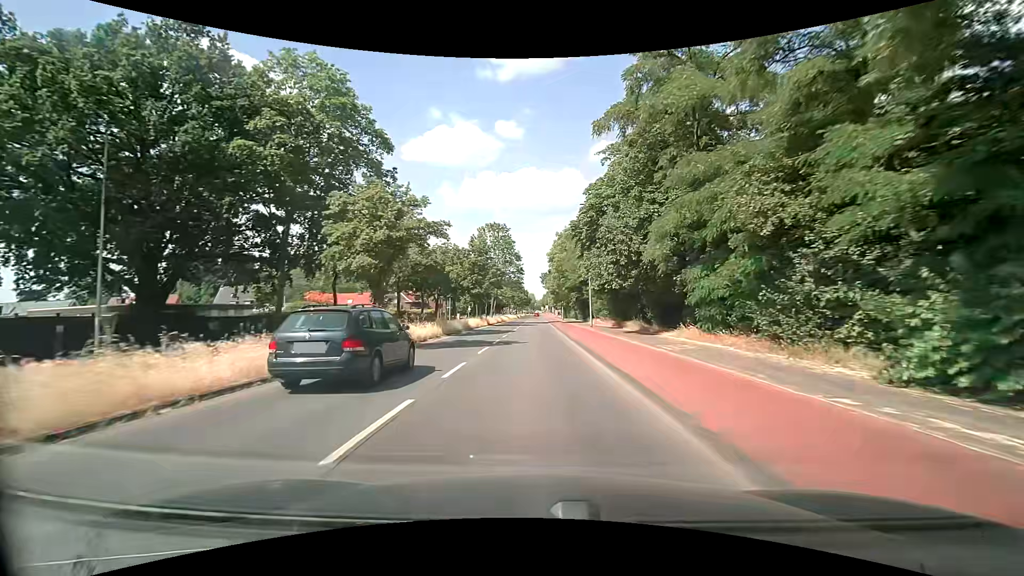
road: secondary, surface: asphalt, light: Day
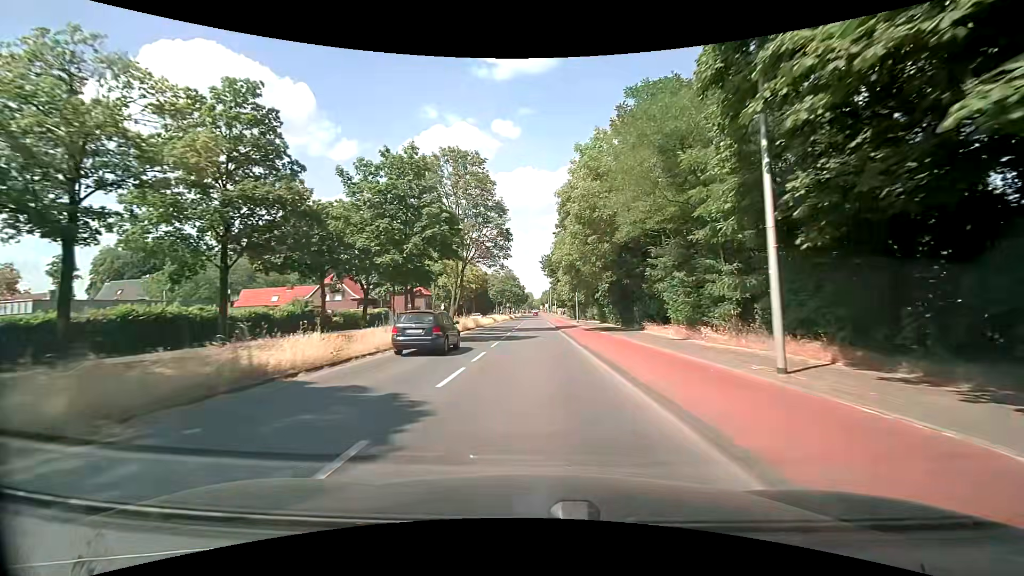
(+0.2, +31.7) m; 0°
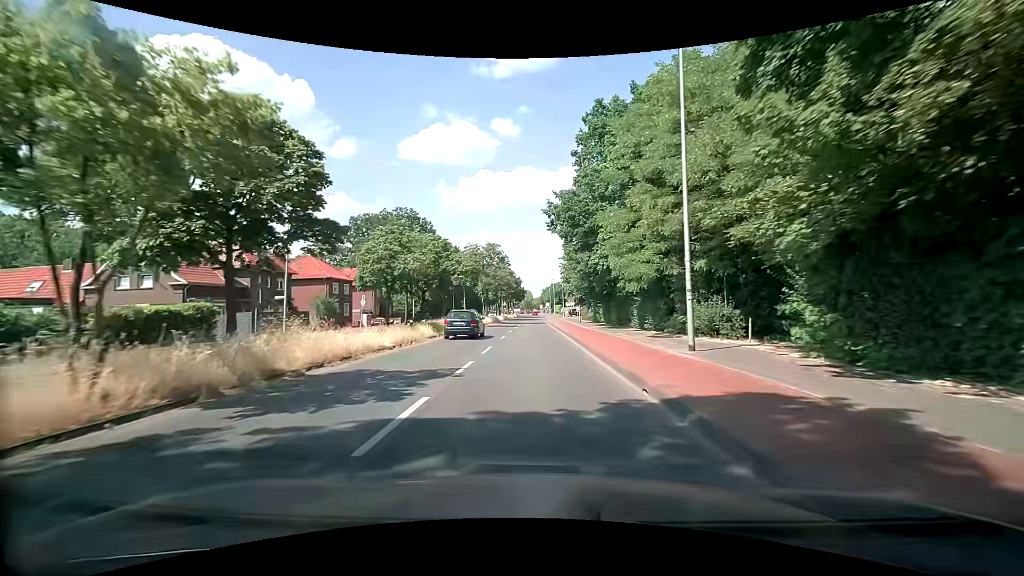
(0.0, +38.6) m; +1°
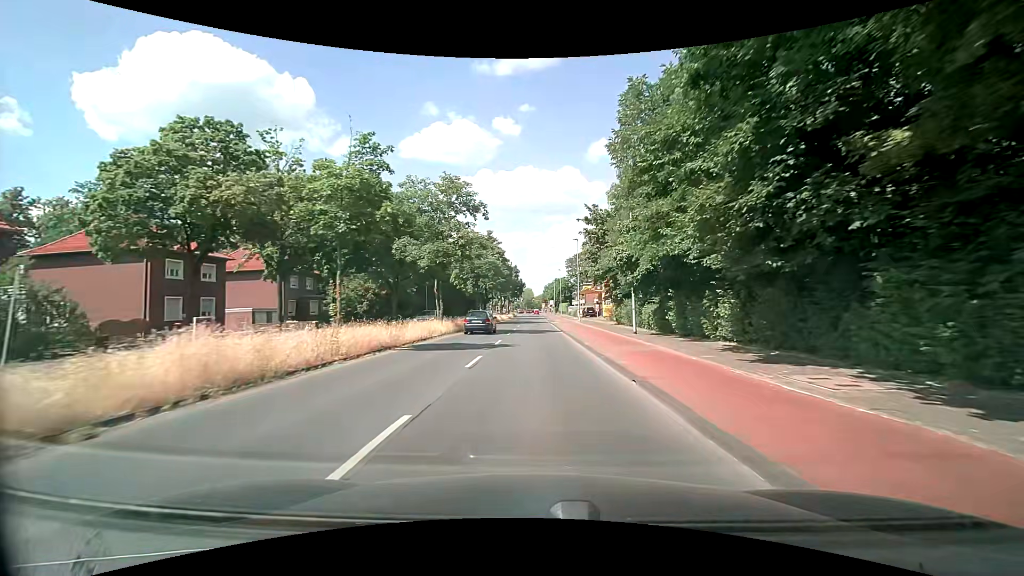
(-0.4, +30.7) m; -1°
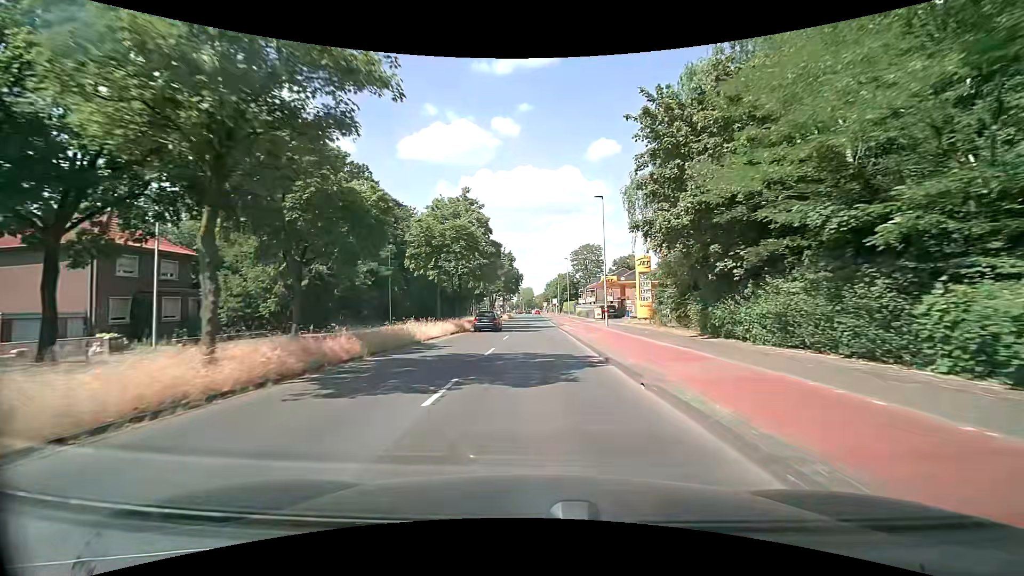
(-0.2, +23.0) m; 0°
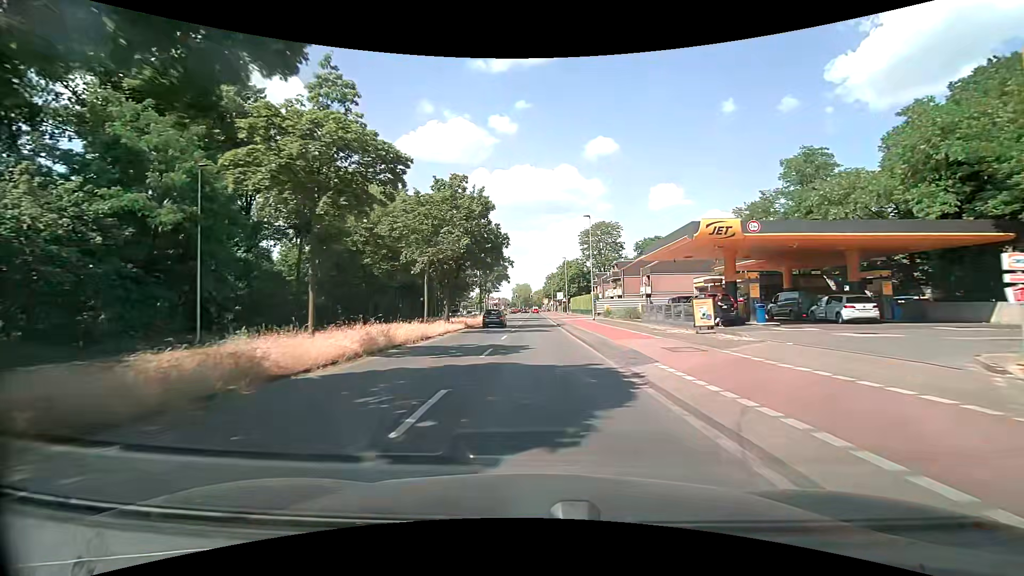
(-0.2, +37.6) m; 0°
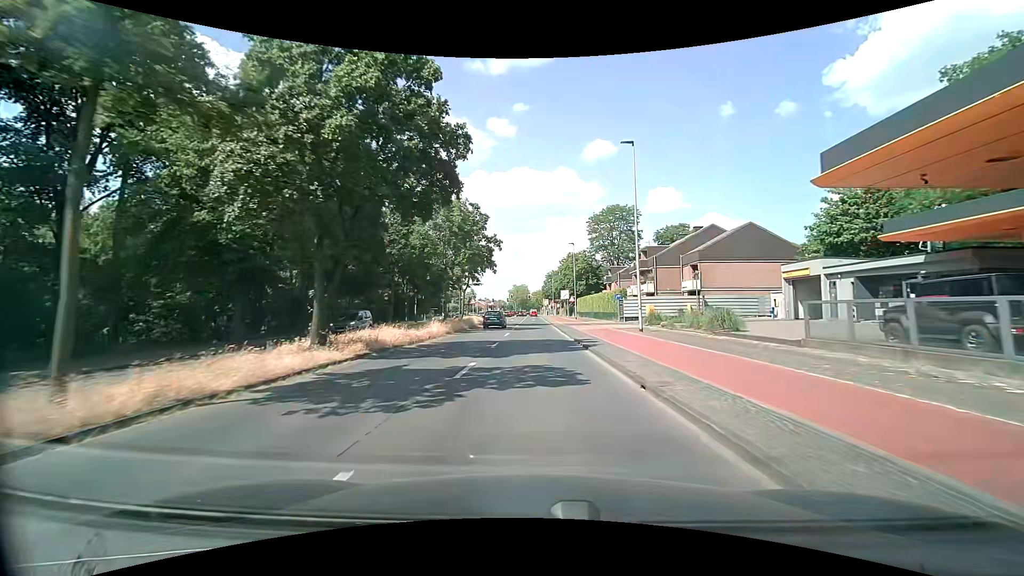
(-0.1, +22.2) m; 0°
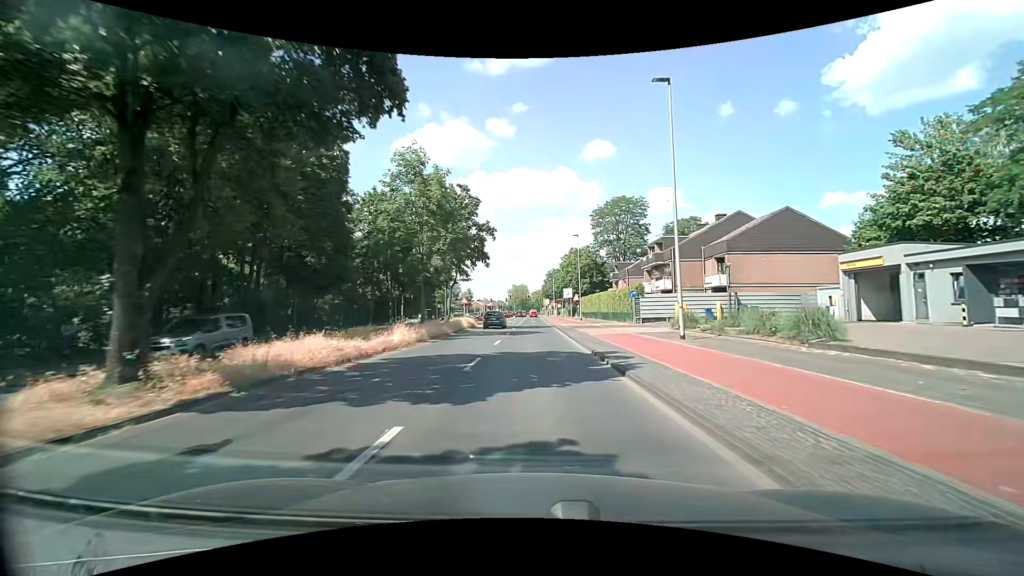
(0.0, +7.4) m; 0°
(0, +10) (0, +20) (0, +30) (0, +40) (0, +50) (0, +60) (0, +70) (0, +80) (0, +90) (0, +100) m
